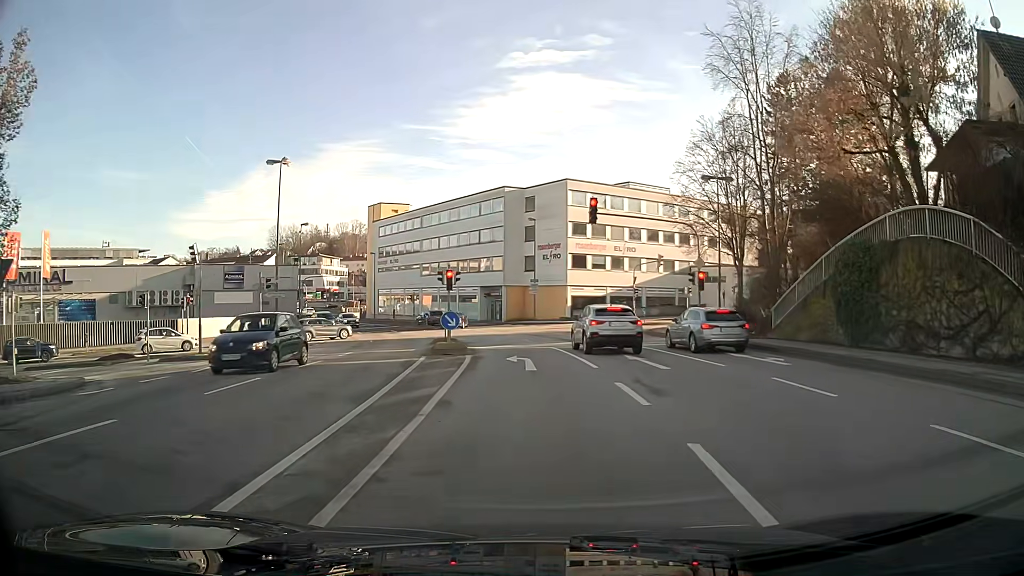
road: tertiary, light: Day
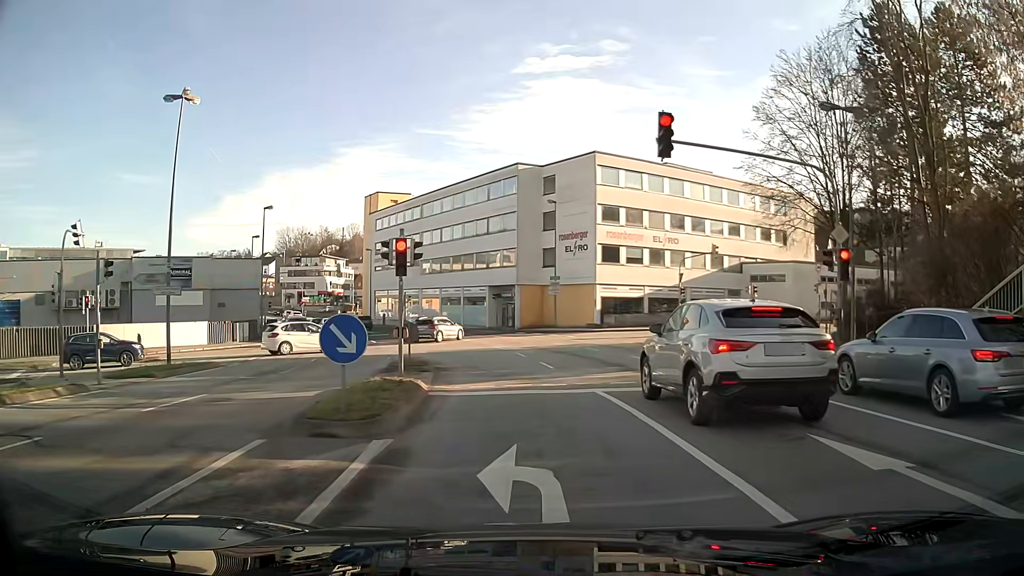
(-0.1, +12.9) m; -1°
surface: asphalt
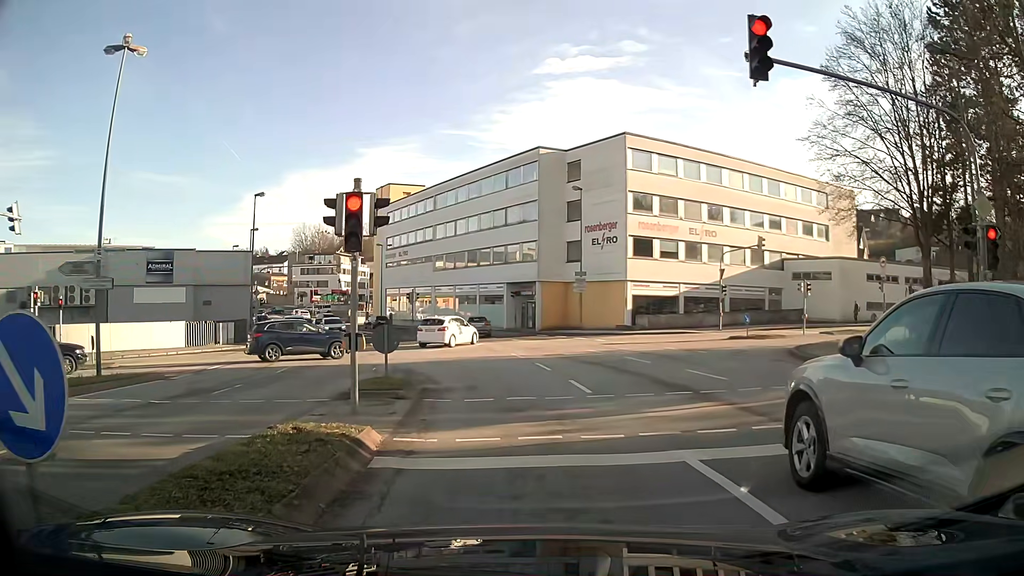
(-0.1, +5.6) m; -2°
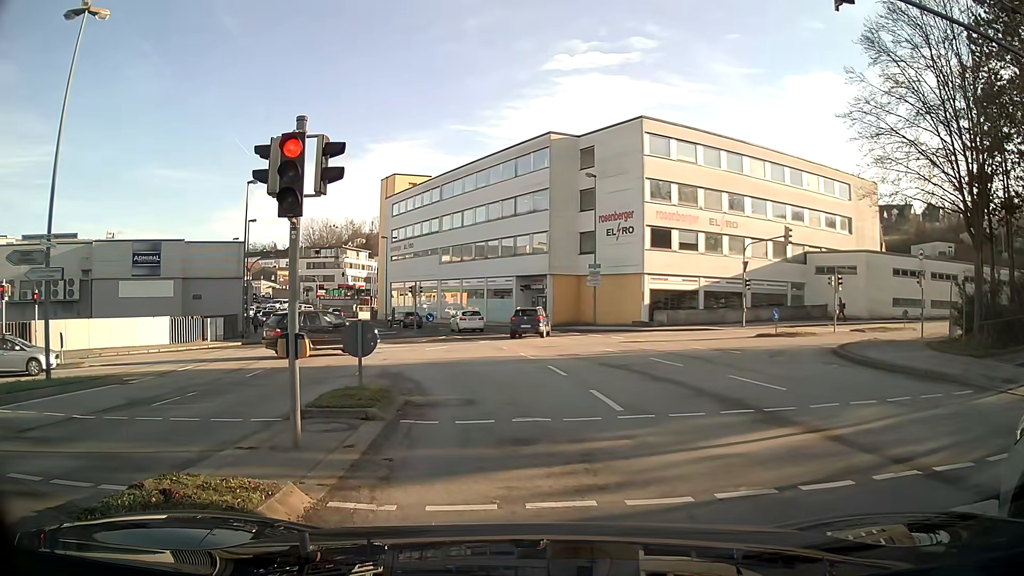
(0.0, +2.8) m; -1°
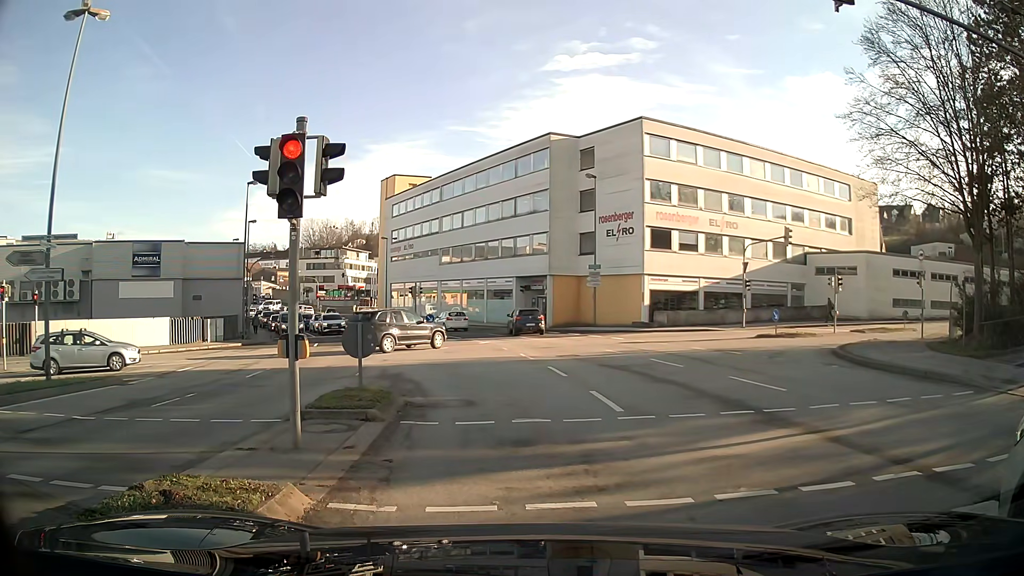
(0.0, 0.0) m; 0°
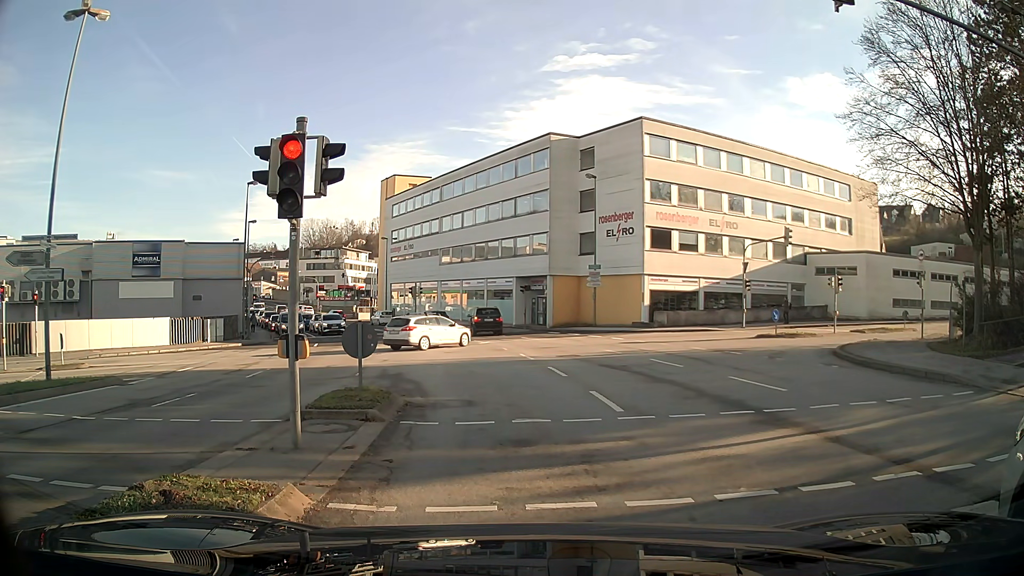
(0.0, 0.0) m; 0°
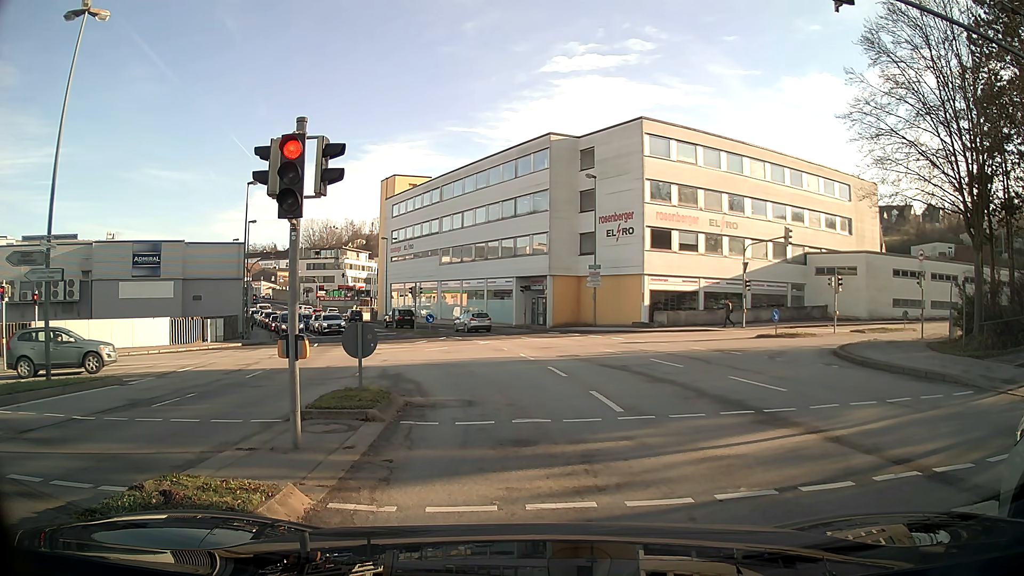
(0.0, 0.0) m; 0°
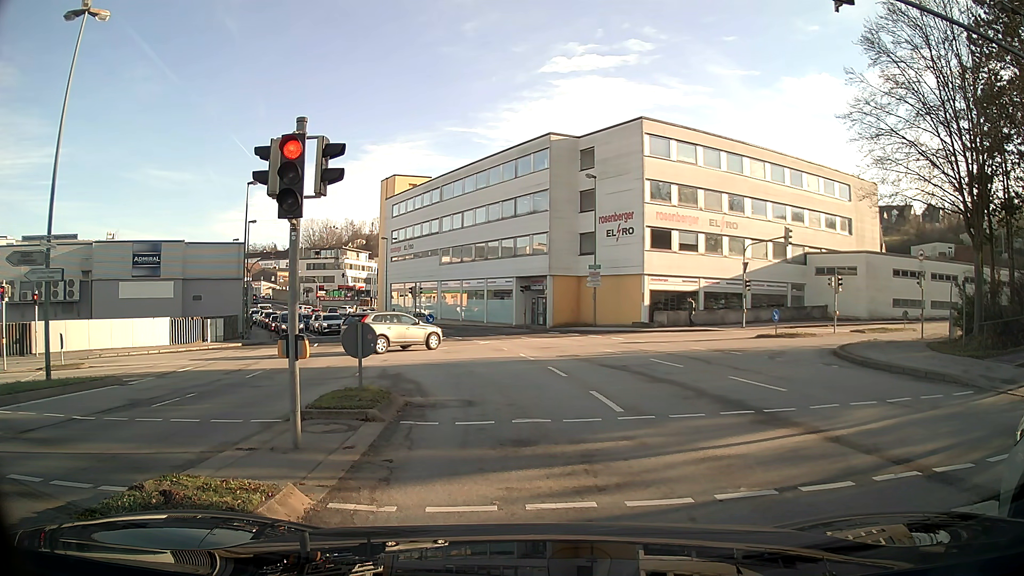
(0.0, 0.0) m; 0°
